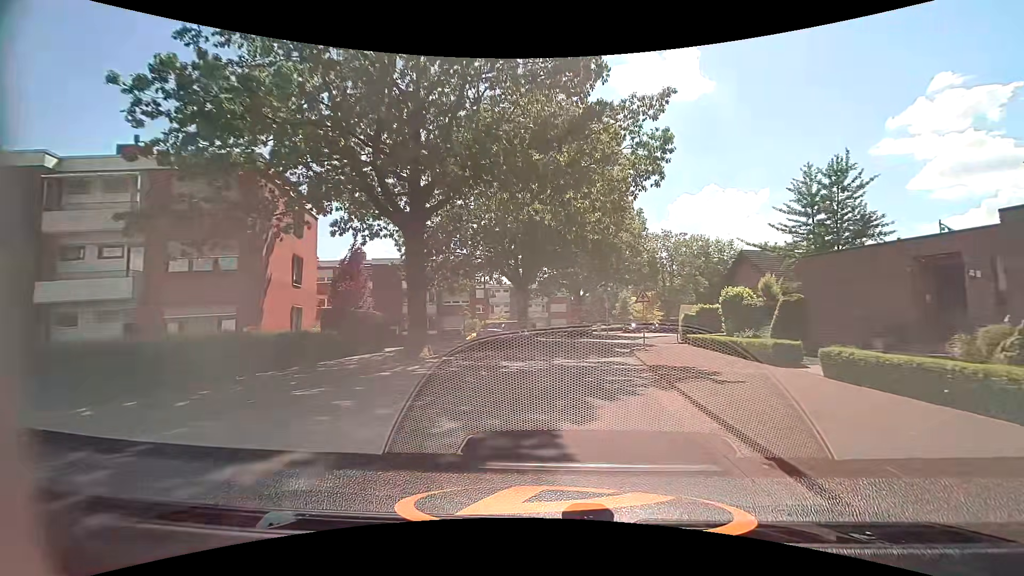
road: tertiary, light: Day
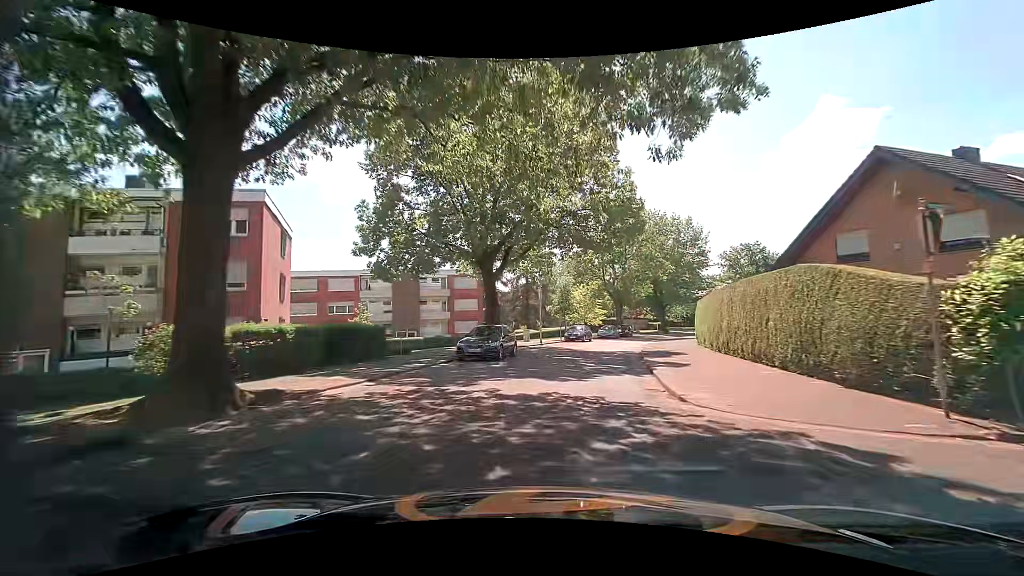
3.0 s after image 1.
(+2.4, +30.0) m; +9°
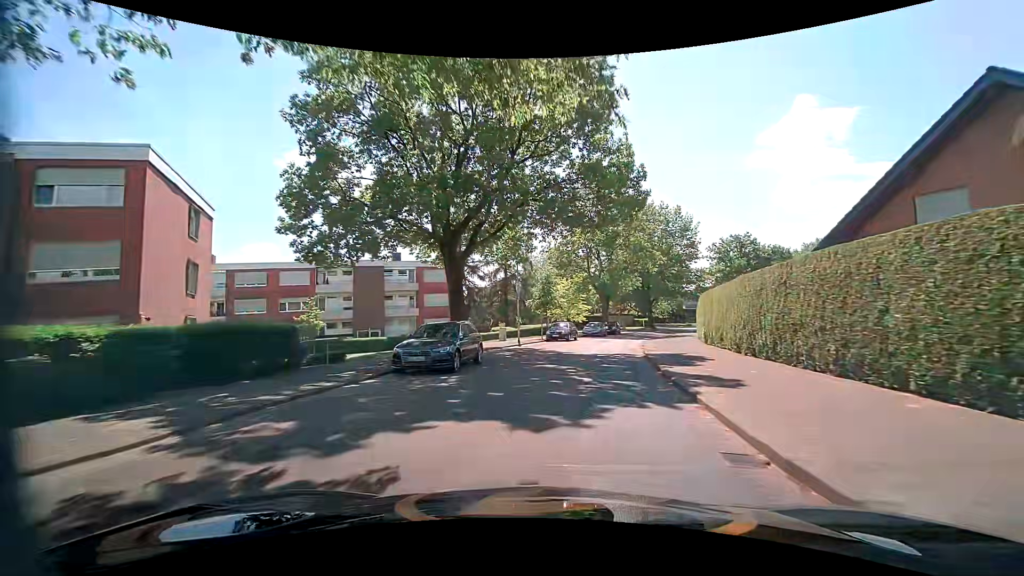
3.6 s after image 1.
(+0.1, +6.2) m; +1°
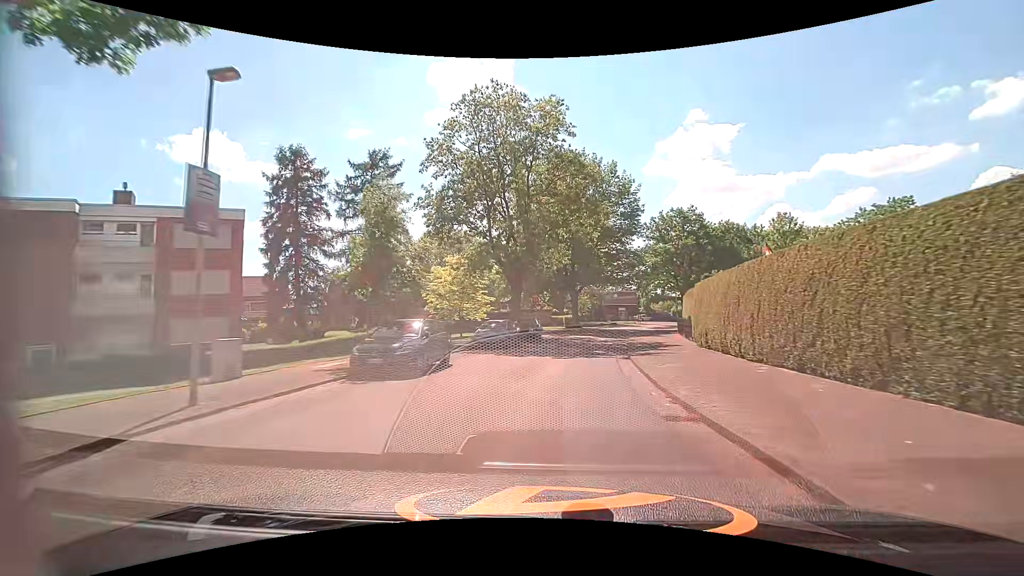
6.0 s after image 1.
(+2.6, +24.9) m; +11°
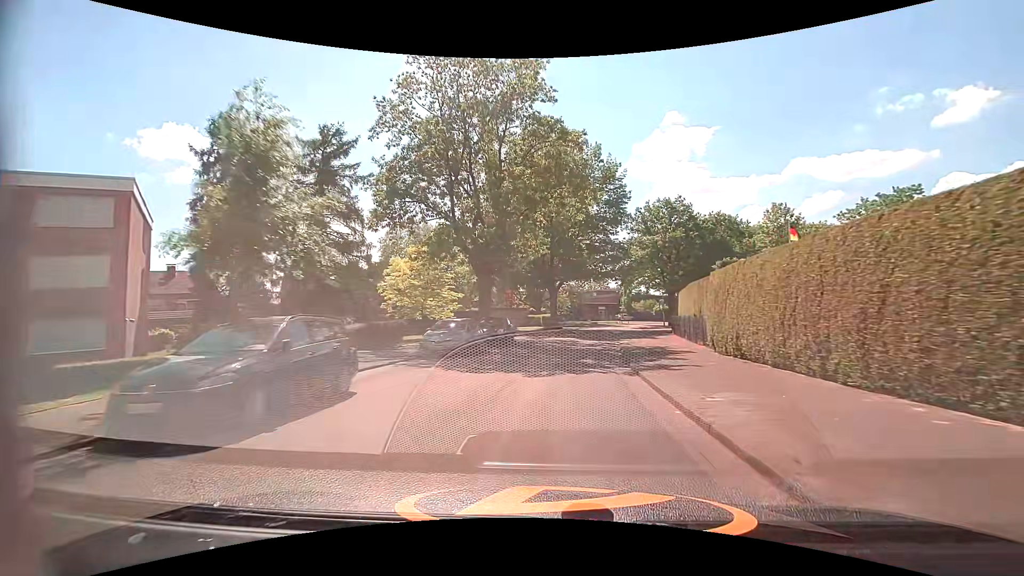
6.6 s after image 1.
(+0.2, +6.3) m; +3°
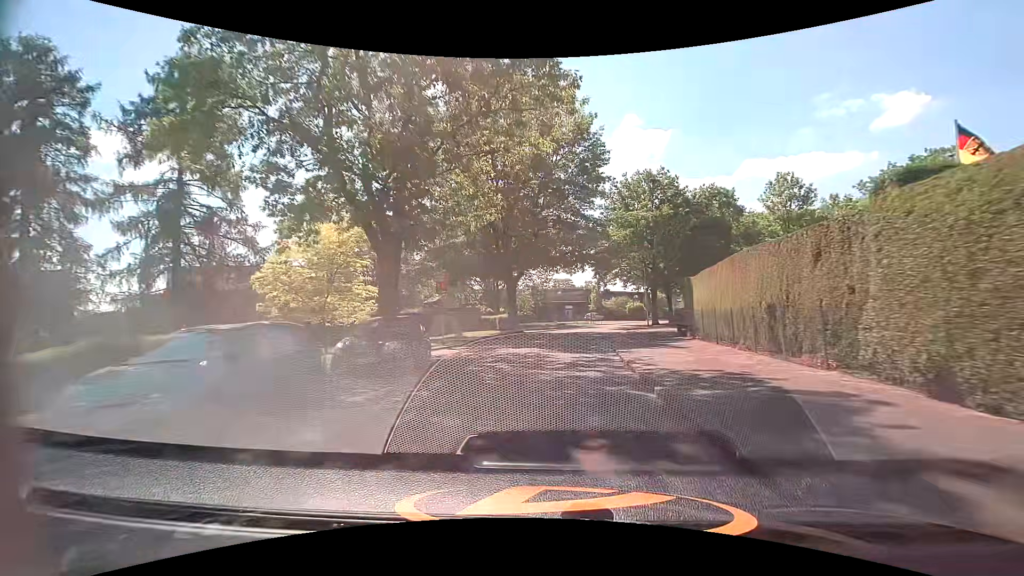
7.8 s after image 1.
(+0.5, +12.8) m; +4°
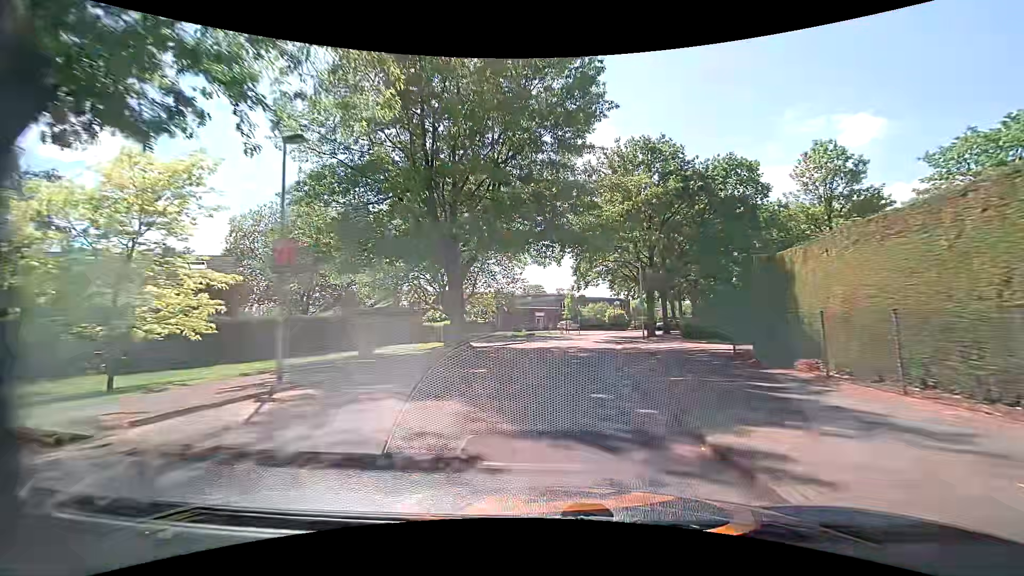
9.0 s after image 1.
(+0.4, +13.0) m; +4°
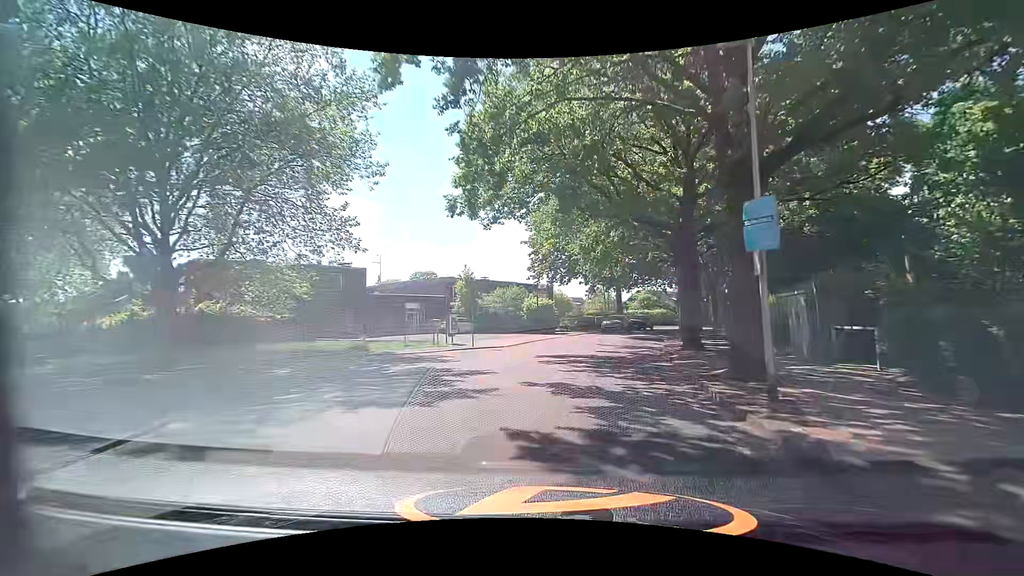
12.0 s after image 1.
(+2.1, +32.3) m; +11°
(0, +10) (+2, +20) (+4, +30) (+7, +39) (+10, +49) (+14, +58) (+19, +66) (+25, +74) (+32, +82) (+38, +89) m
